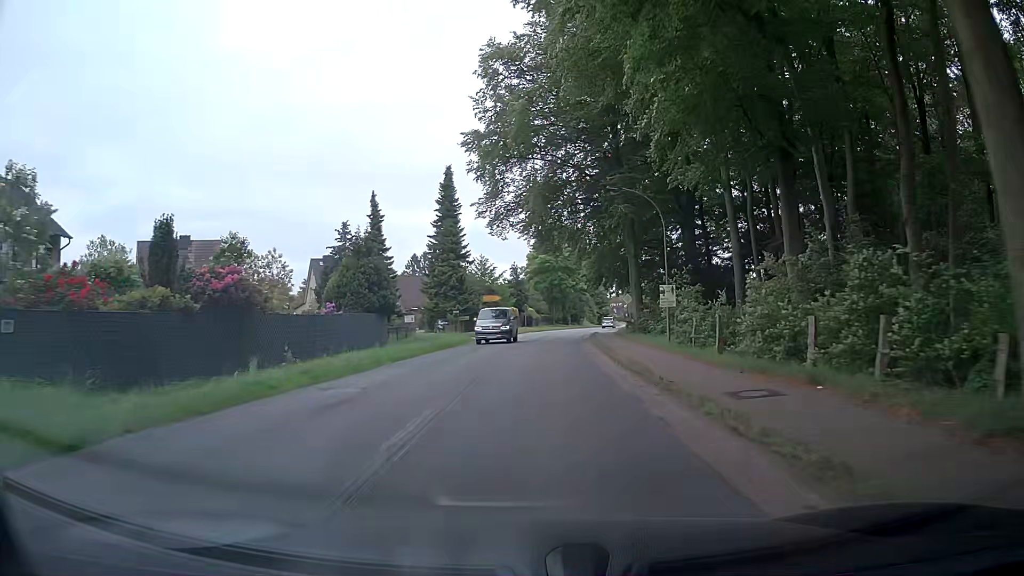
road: tertiary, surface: asphalt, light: Day
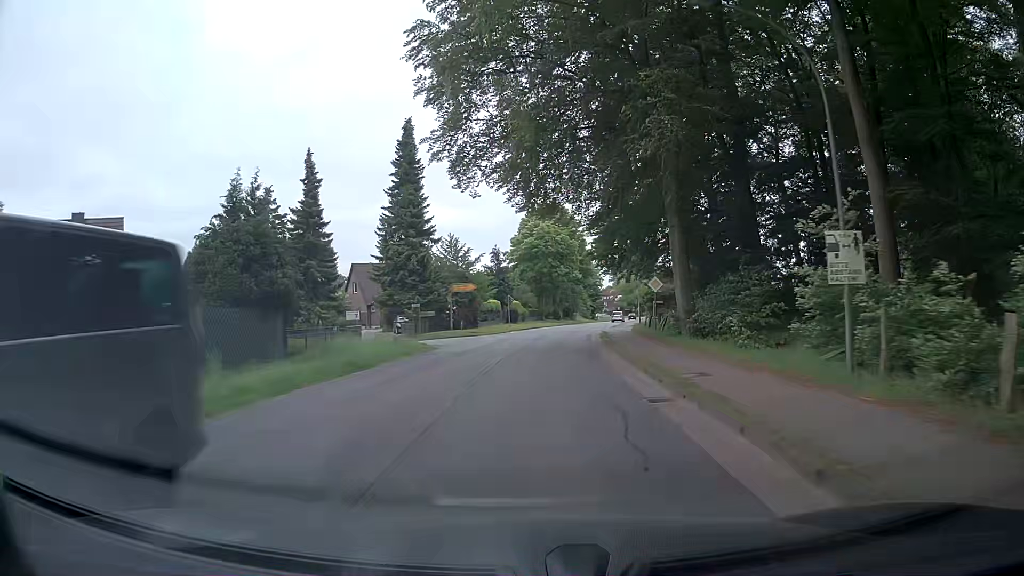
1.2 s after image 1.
(+0.2, +15.5) m; +1°
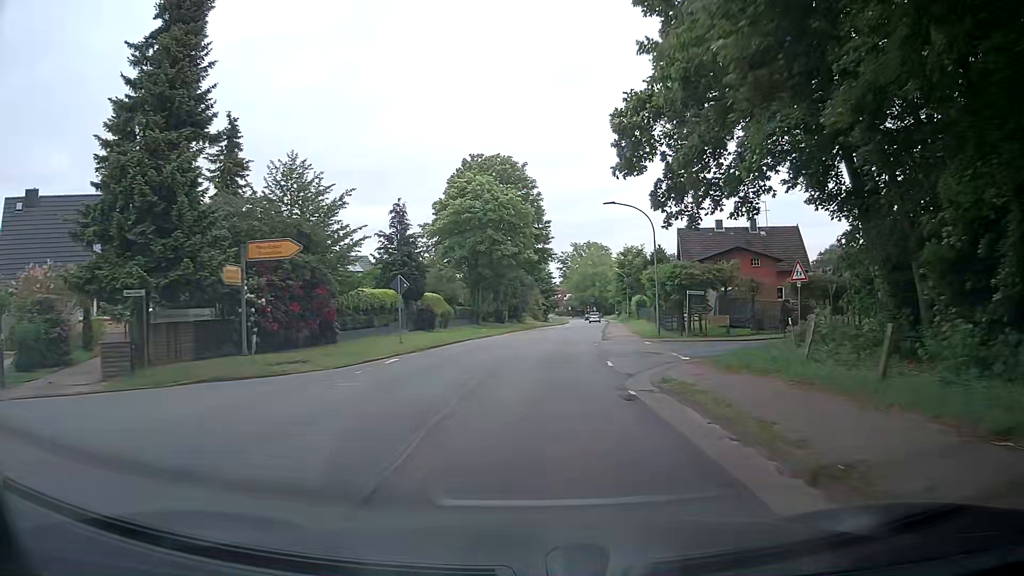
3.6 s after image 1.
(+1.0, +30.4) m; +5°
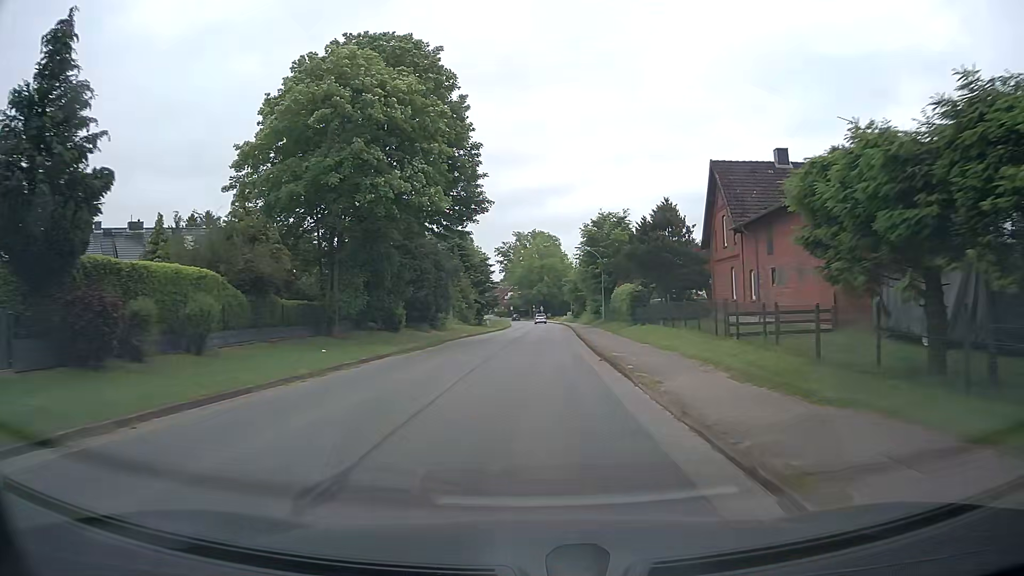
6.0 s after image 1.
(+1.5, +30.8) m; +5°
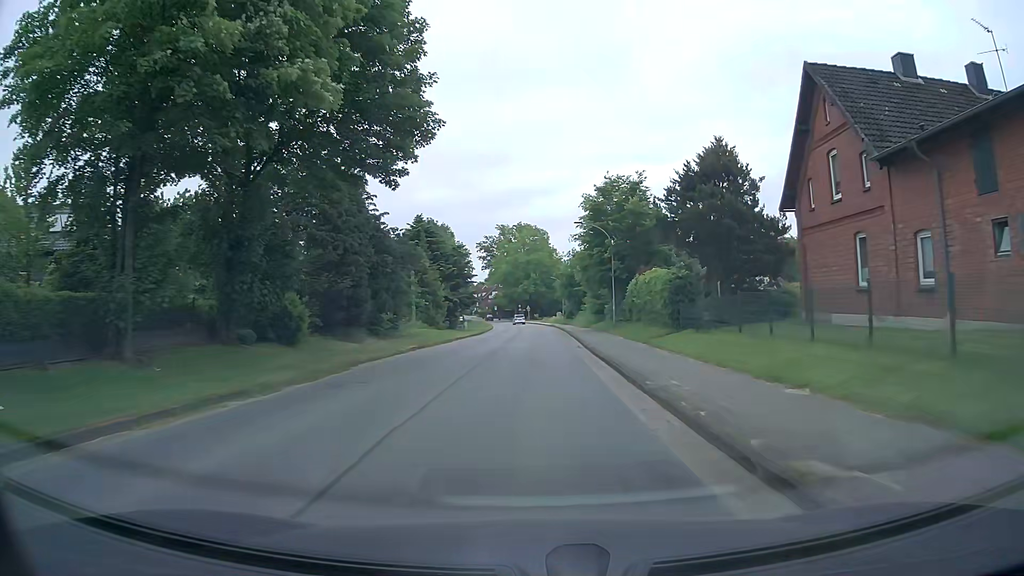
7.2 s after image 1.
(+0.3, +15.8) m; +1°
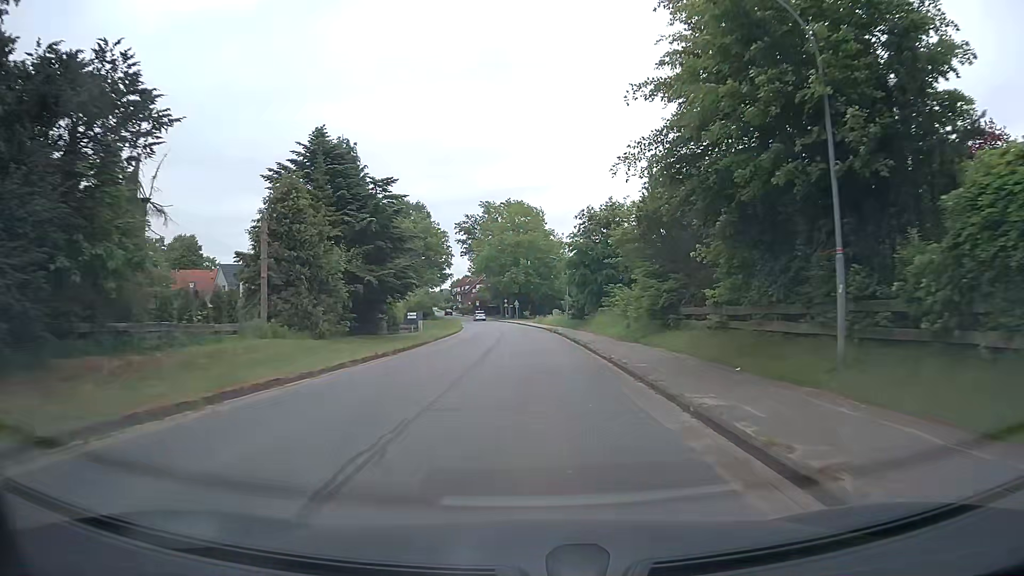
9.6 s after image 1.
(+0.3, +31.7) m; +1°
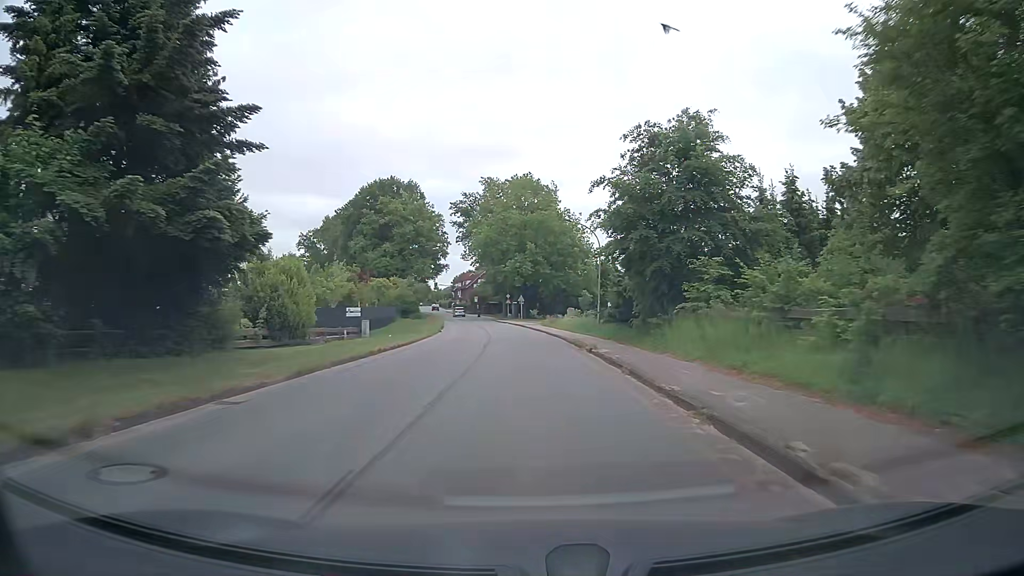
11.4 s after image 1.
(0.0, +23.3) m; 0°
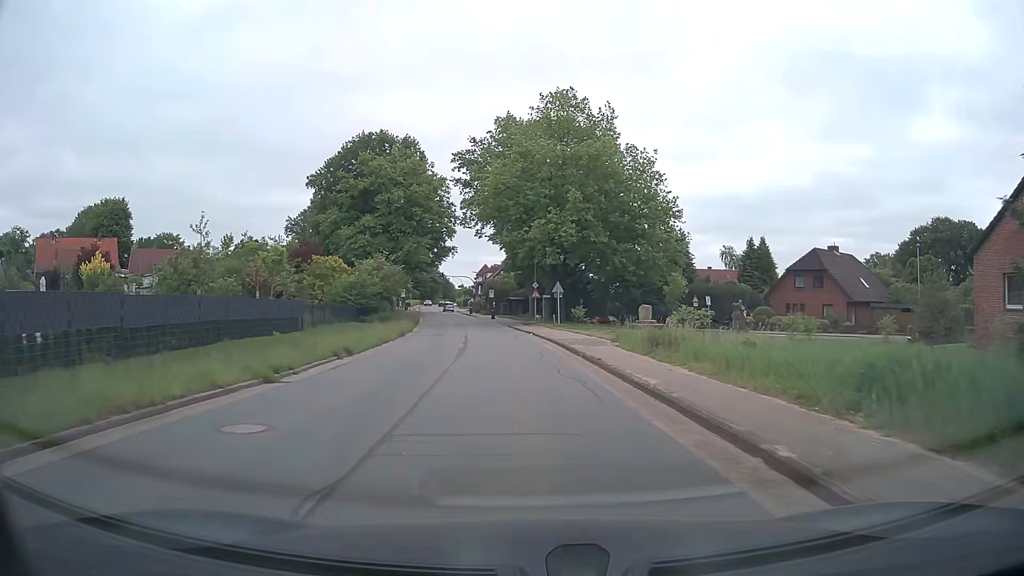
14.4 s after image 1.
(-0.7, +37.2) m; -3°
